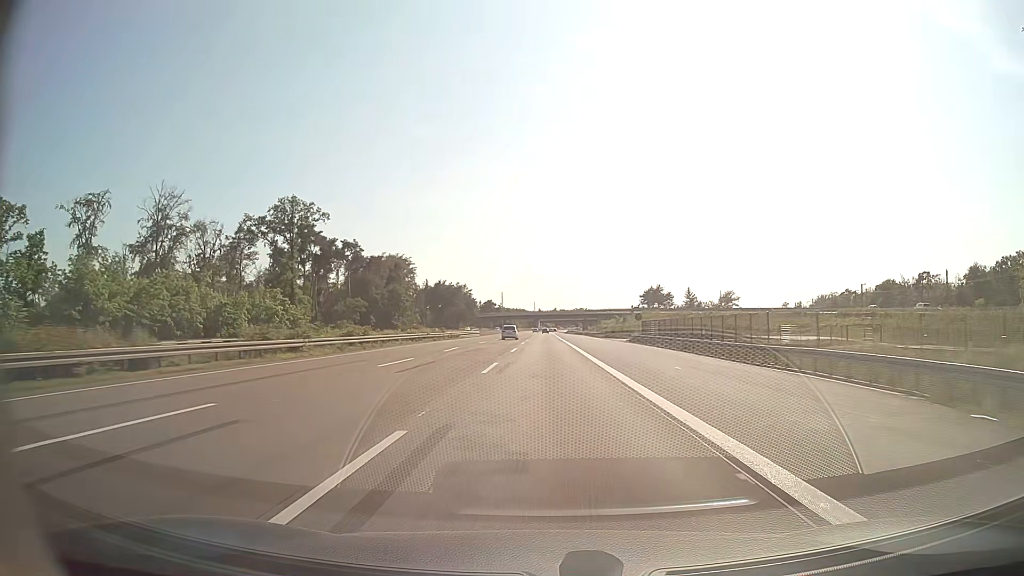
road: motorway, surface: asphalt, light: Day
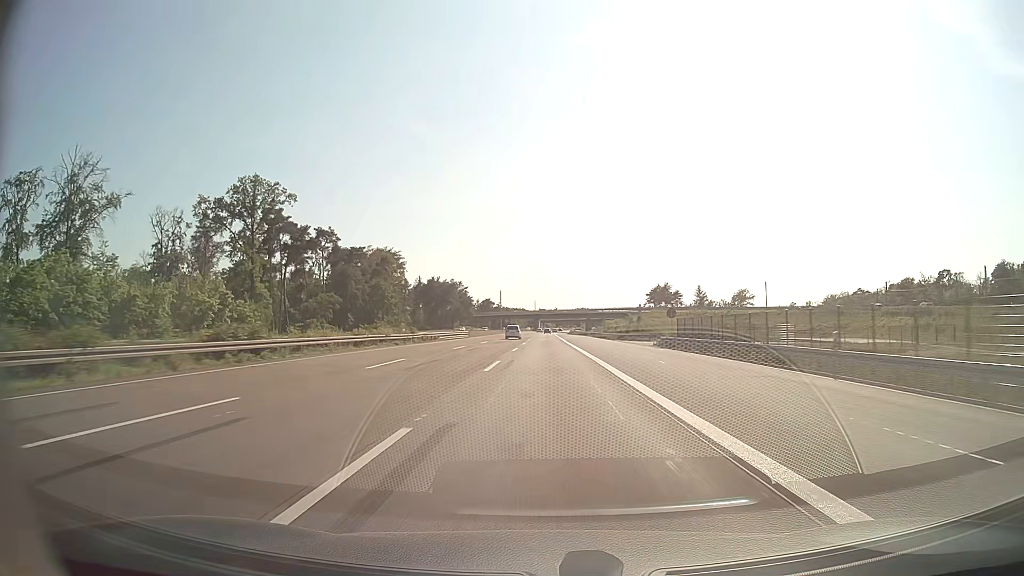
(-0.1, +17.4) m; 0°
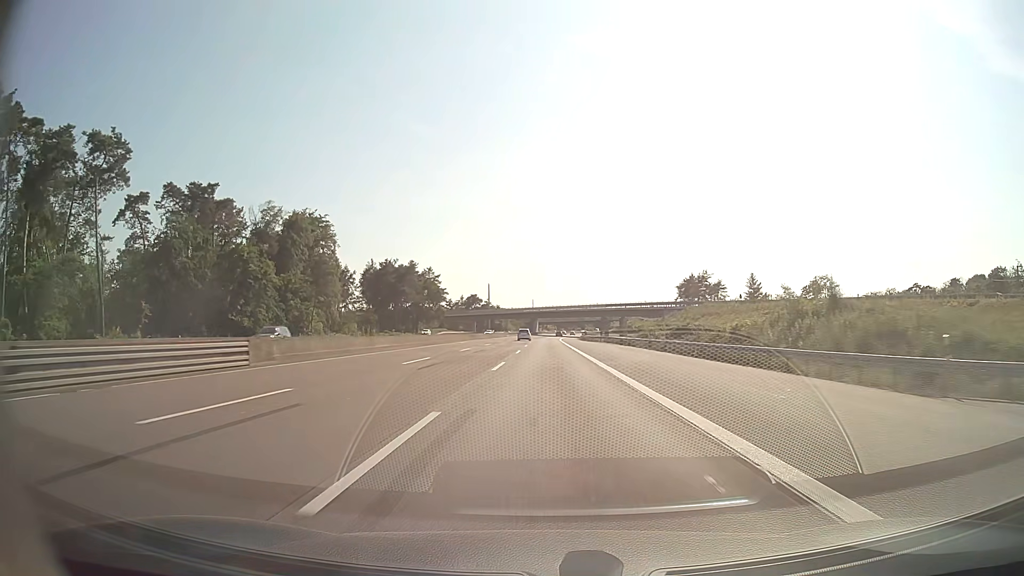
(0.0, +69.7) m; 0°
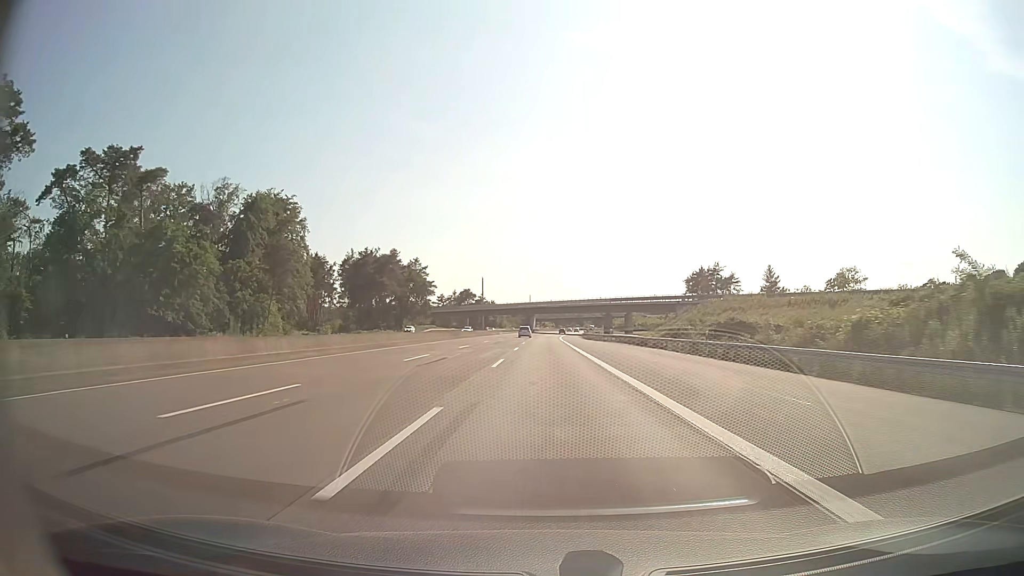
(0.0, +17.4) m; 0°
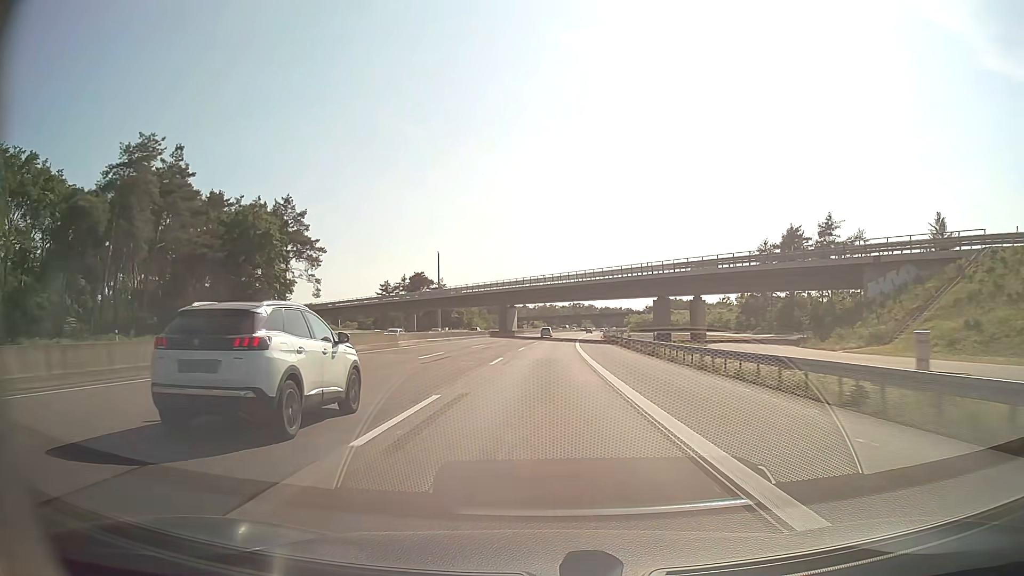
(+0.5, +87.1) m; +1°
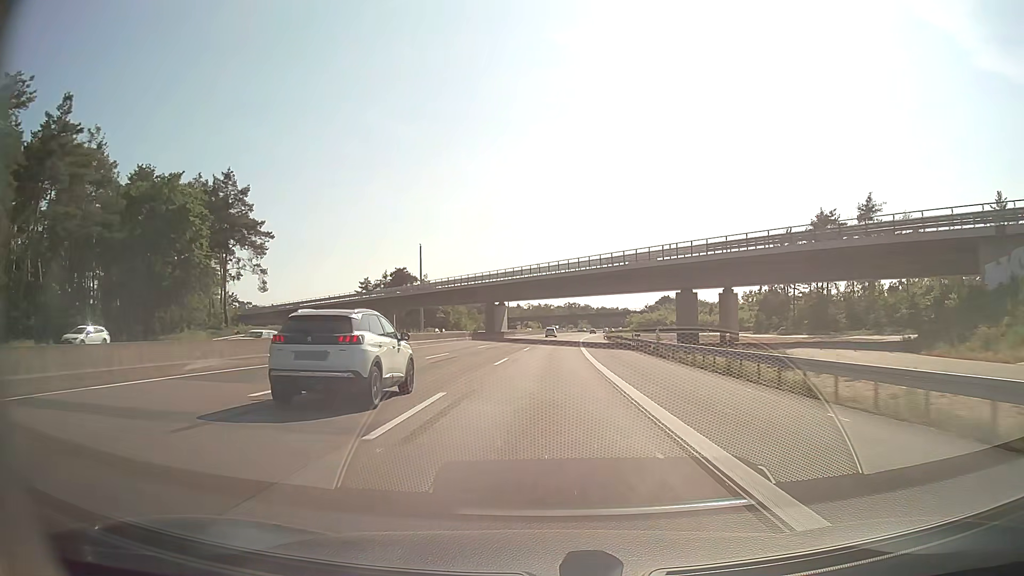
(0.0, +17.5) m; 0°
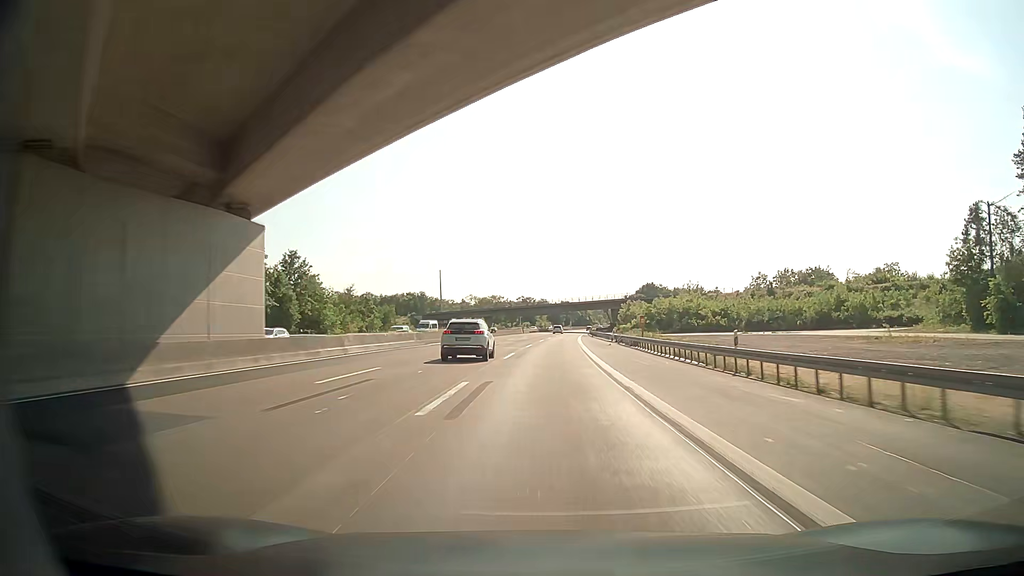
(+2.5, +87.2) m; +4°
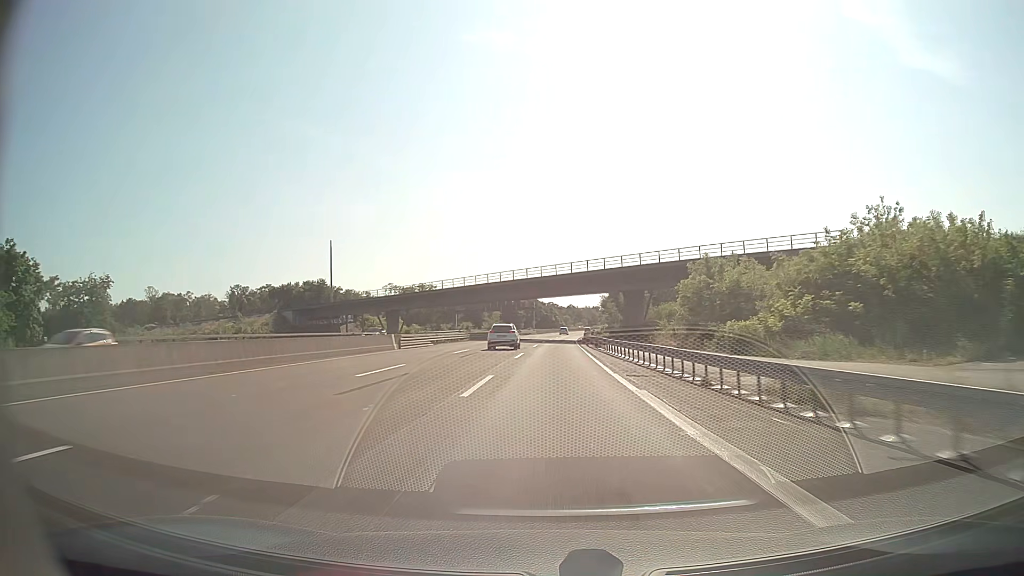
(+3.0, +87.1) m; +4°
(0, +10) (0, +20) (0, +30) (0, +40) (+1, +50) (+1, +60) (+2, +70) (+2, +80) (+3, +90) (+3, +100) m
